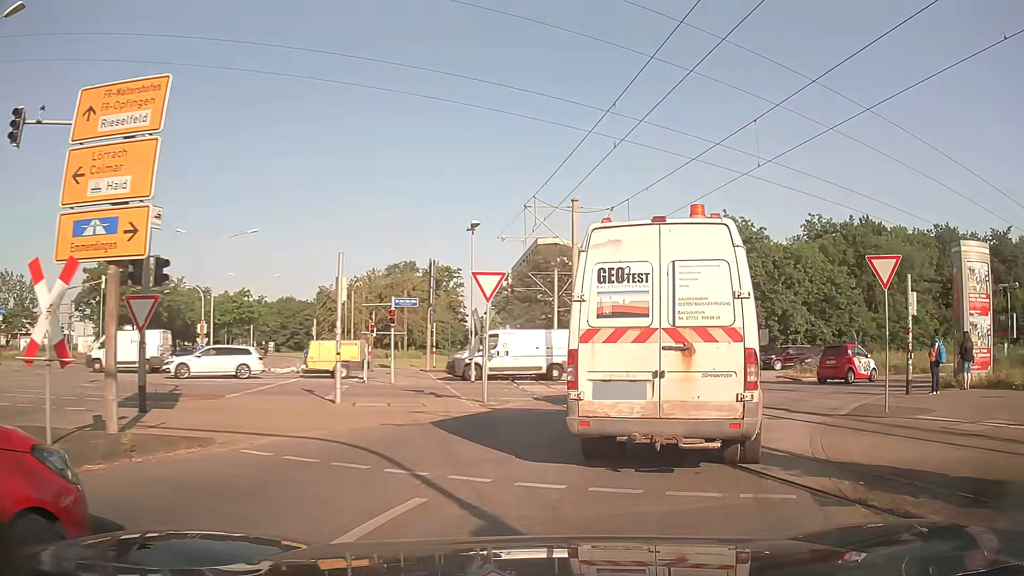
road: tertiary_link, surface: asphalt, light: Day
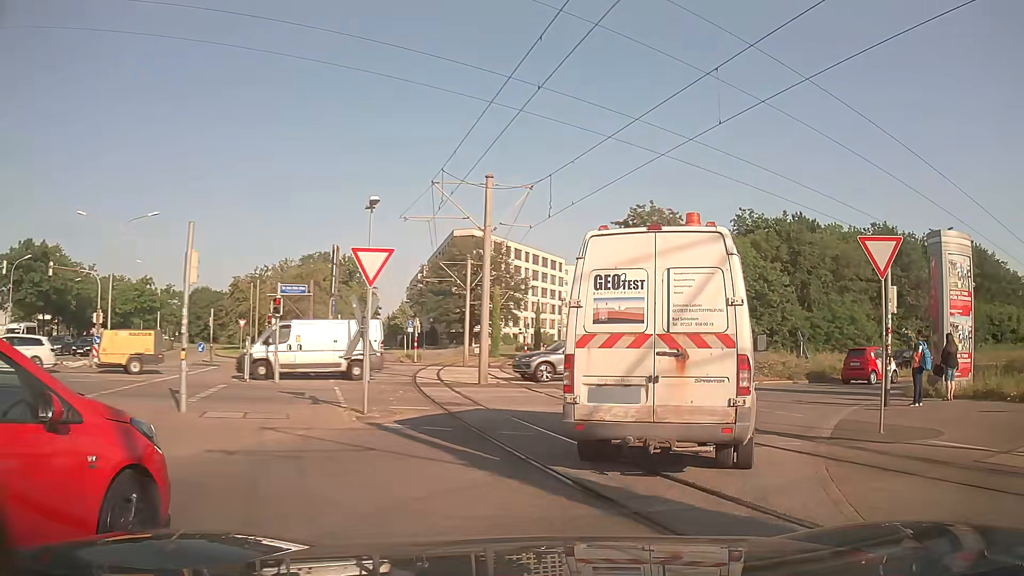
(+0.2, +3.4) m; +6°
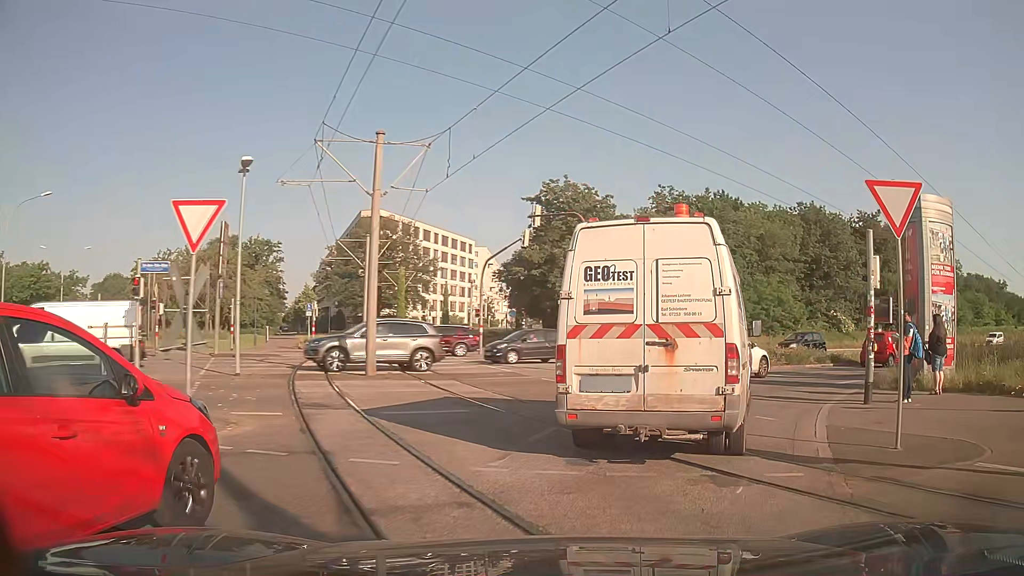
(+0.3, +3.4) m; +9°
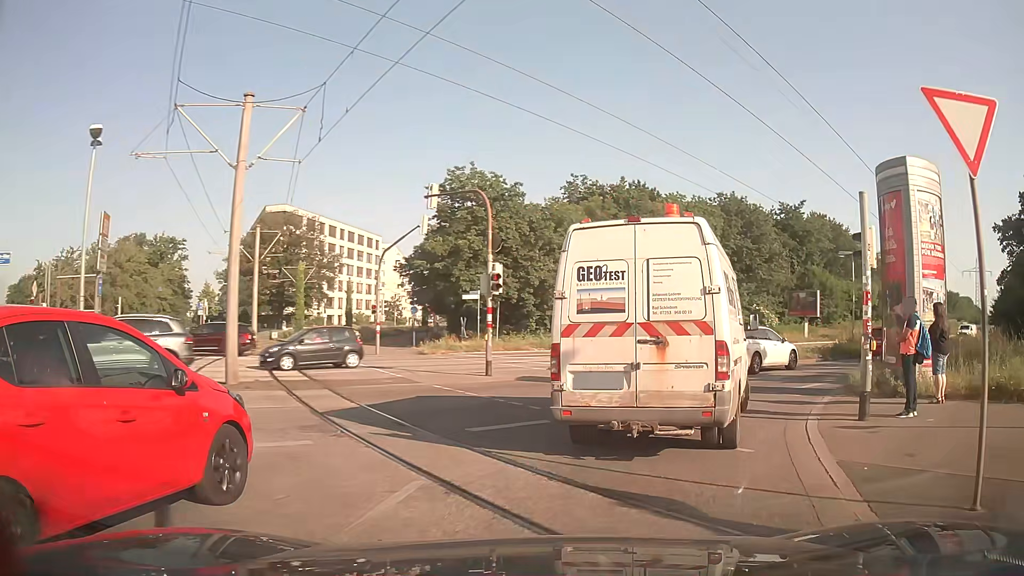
(+0.2, +3.5) m; +7°
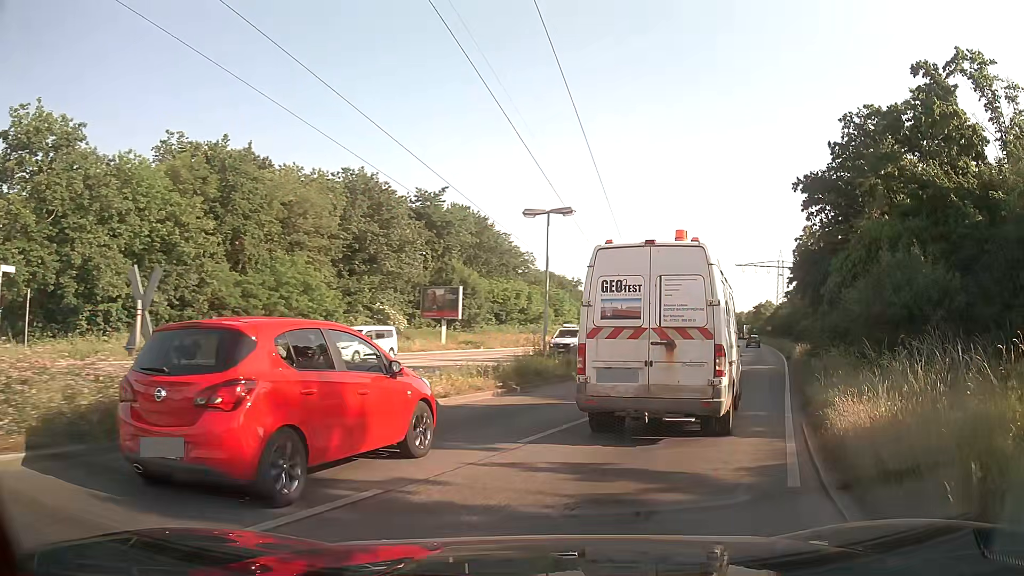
(+4.1, +14.4) m; +32°
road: primary
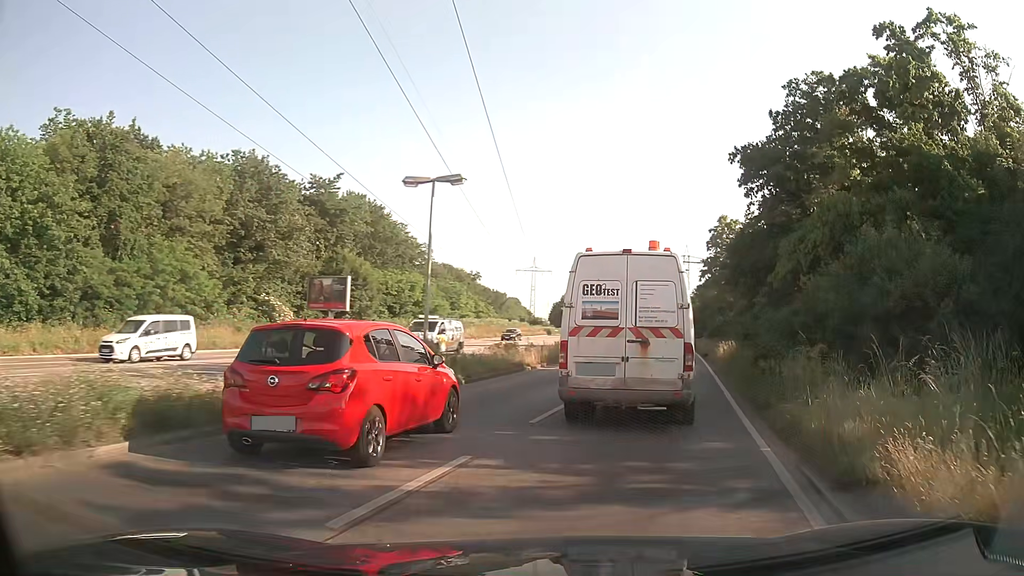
(+0.3, +4.0) m; +8°
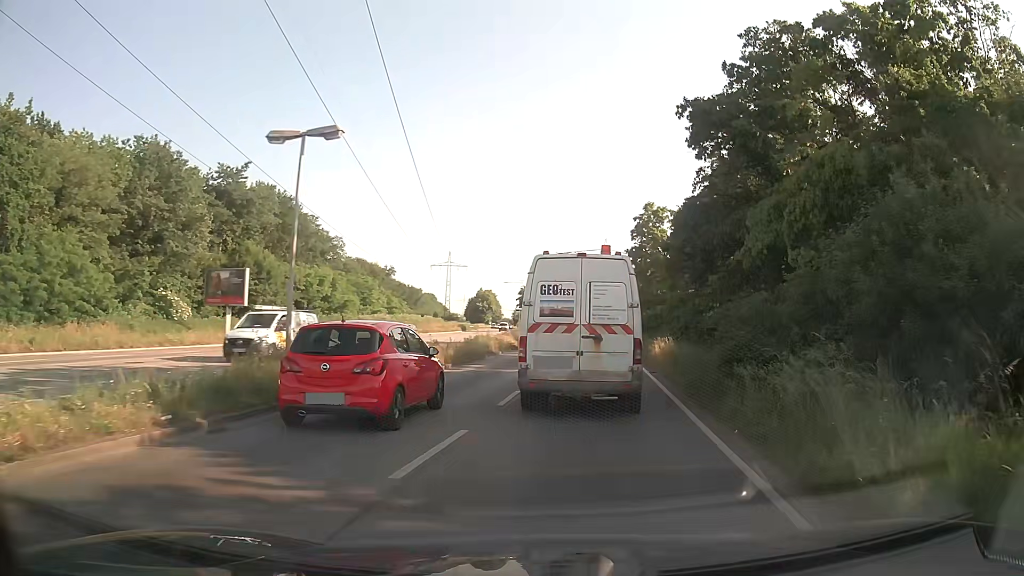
(+0.3, +4.2) m; +7°
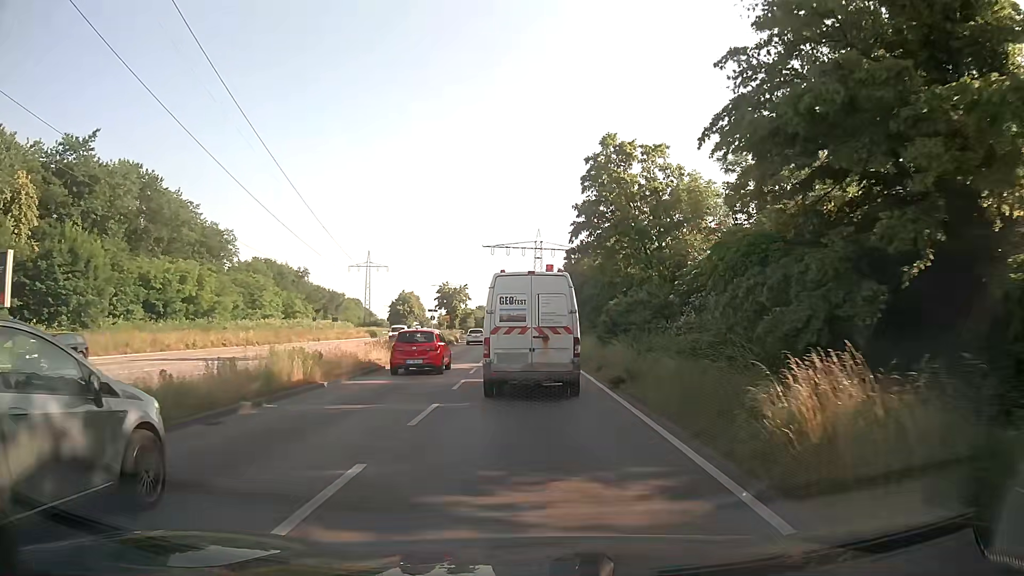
(+1.7, +20.5) m; +6°
(0, +10) (0, +20) (-1, +30) (-1, +40) (-2, +50) (-3, +60) (-4, +70) (-4, +80) (-5, +90) (-7, +100) m
